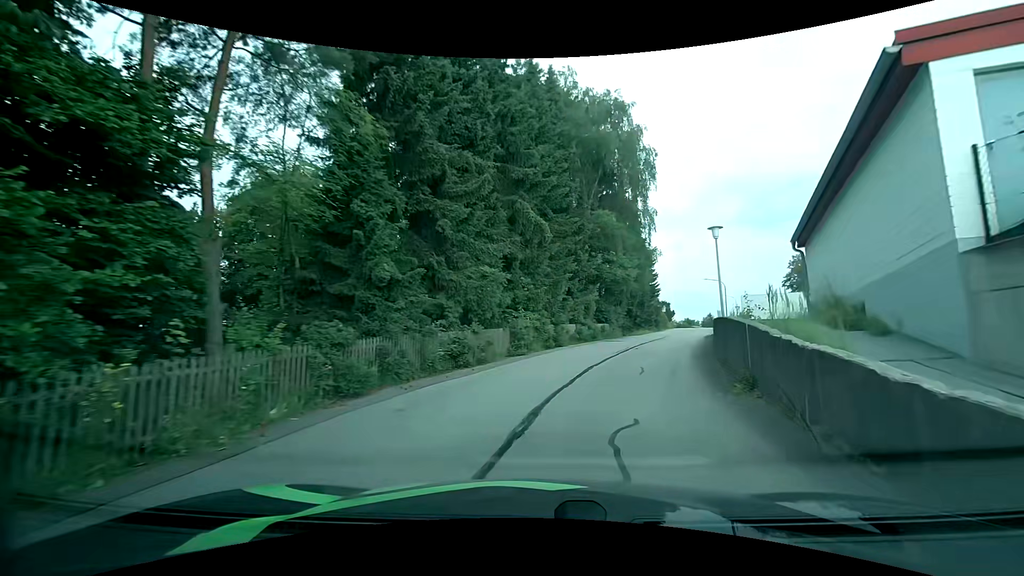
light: Day
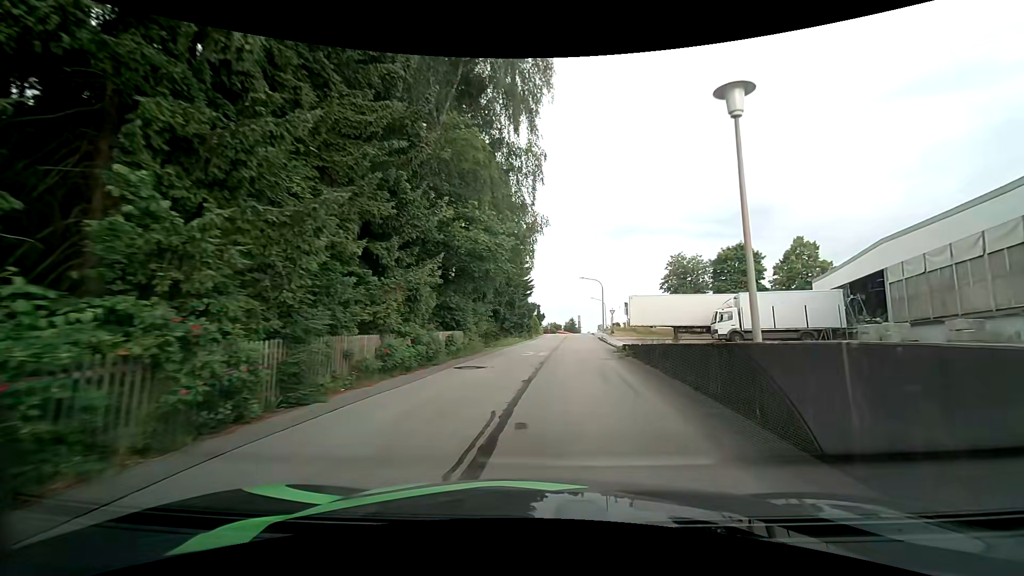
(+2.2, +15.2) m; +15°
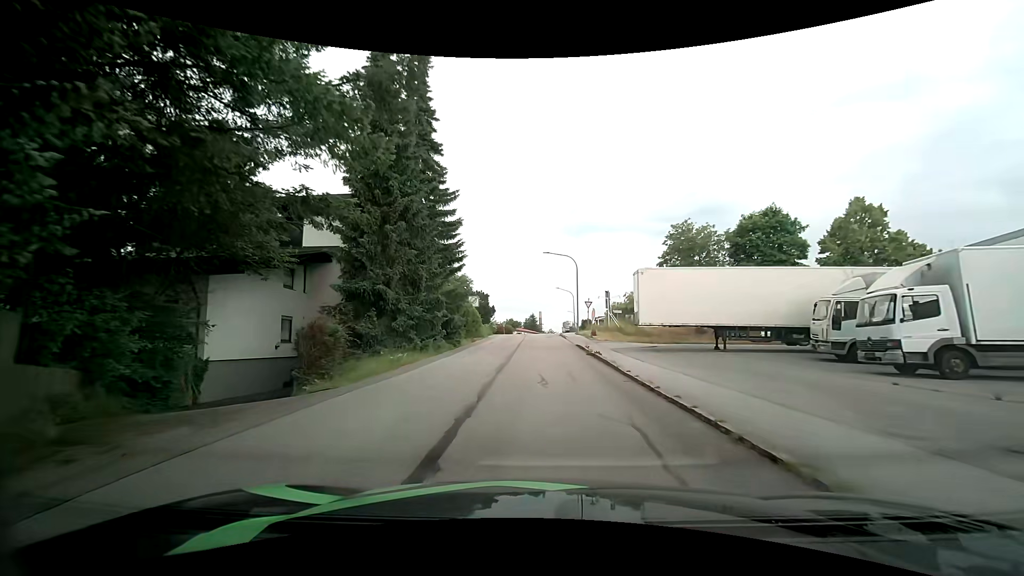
(+1.8, +22.1) m; +5°
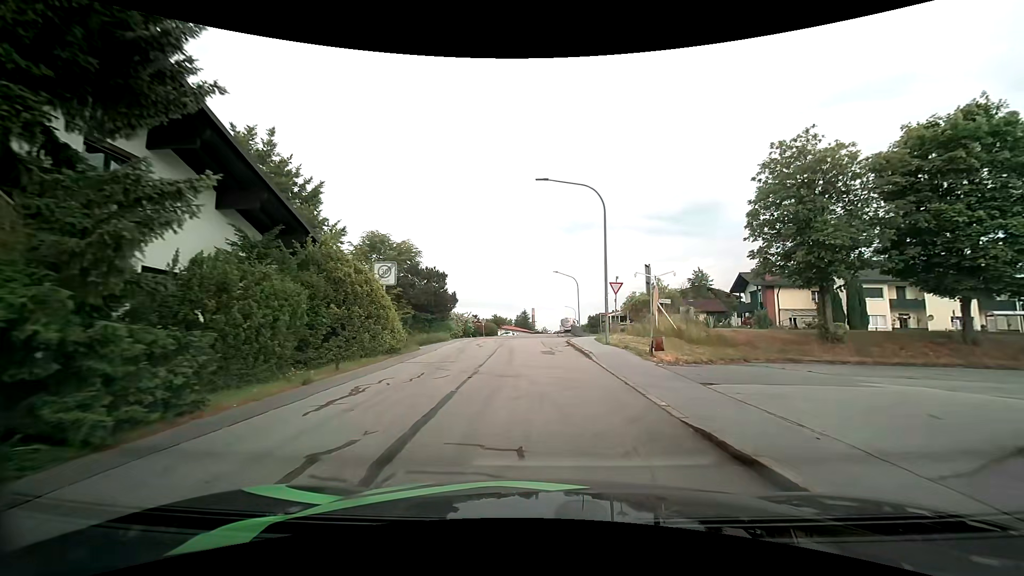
(+0.4, +22.6) m; +1°
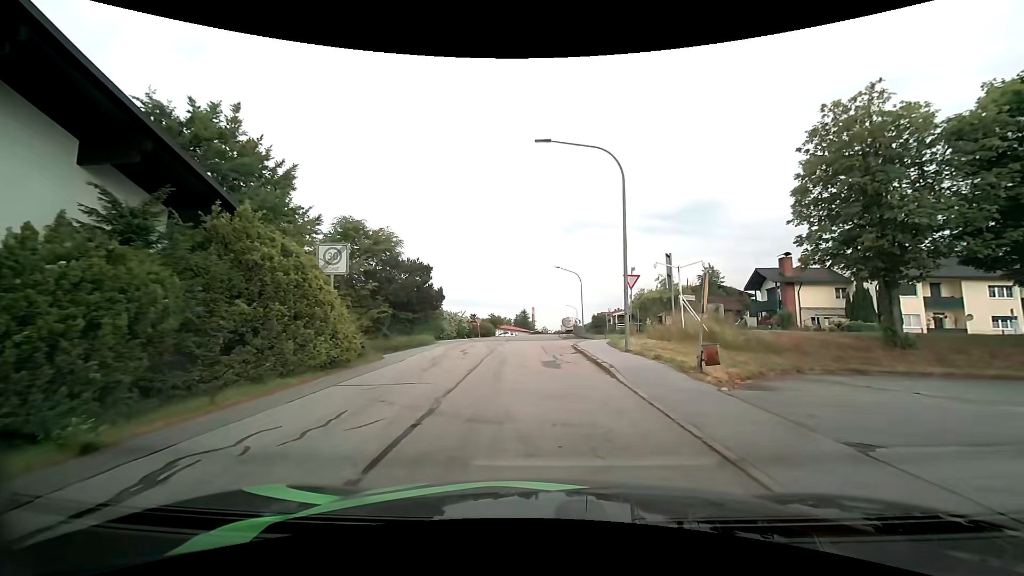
(0.0, +4.8) m; +1°
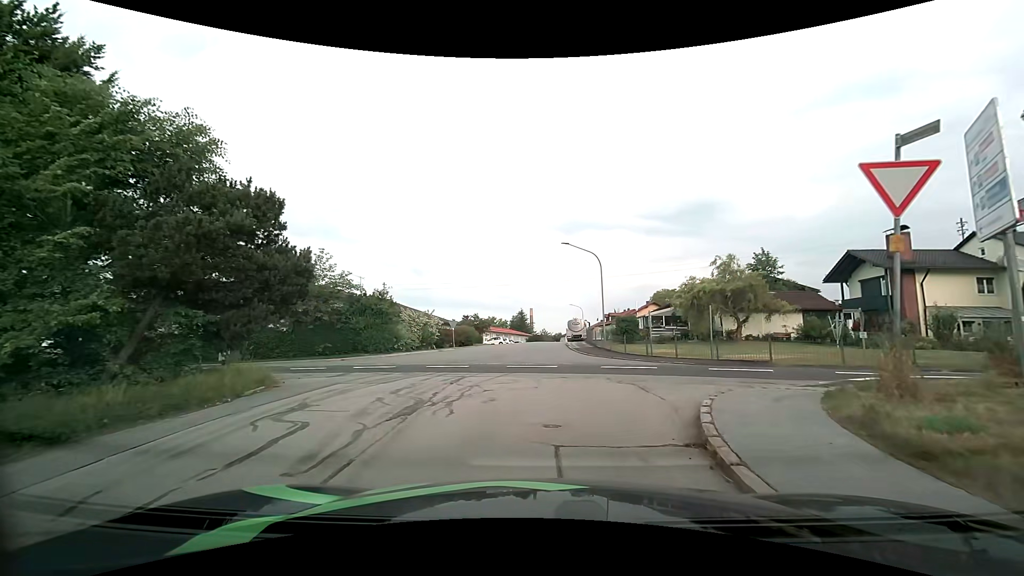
(-0.3, +17.6) m; -1°
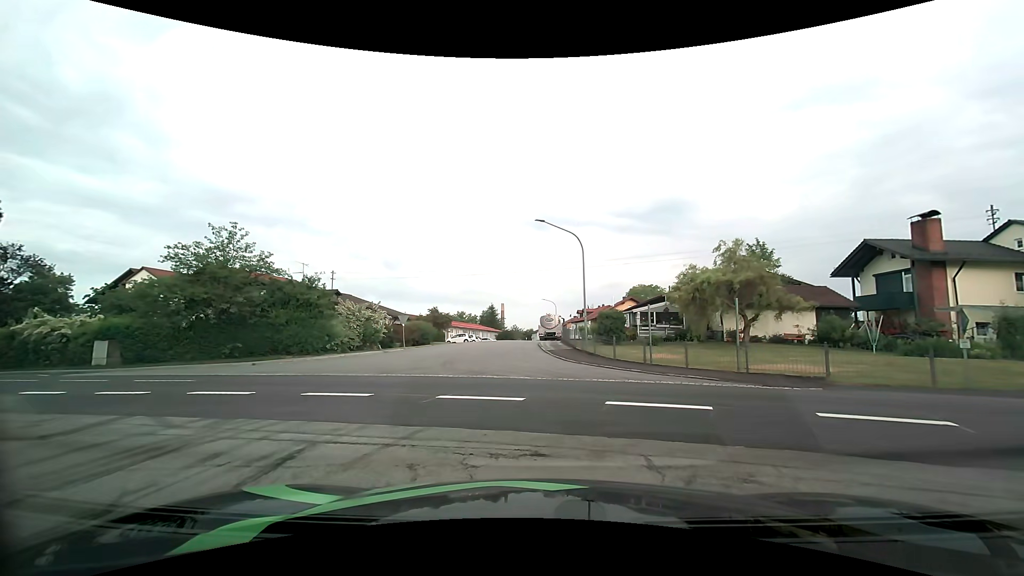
(+0.2, +6.9) m; +4°
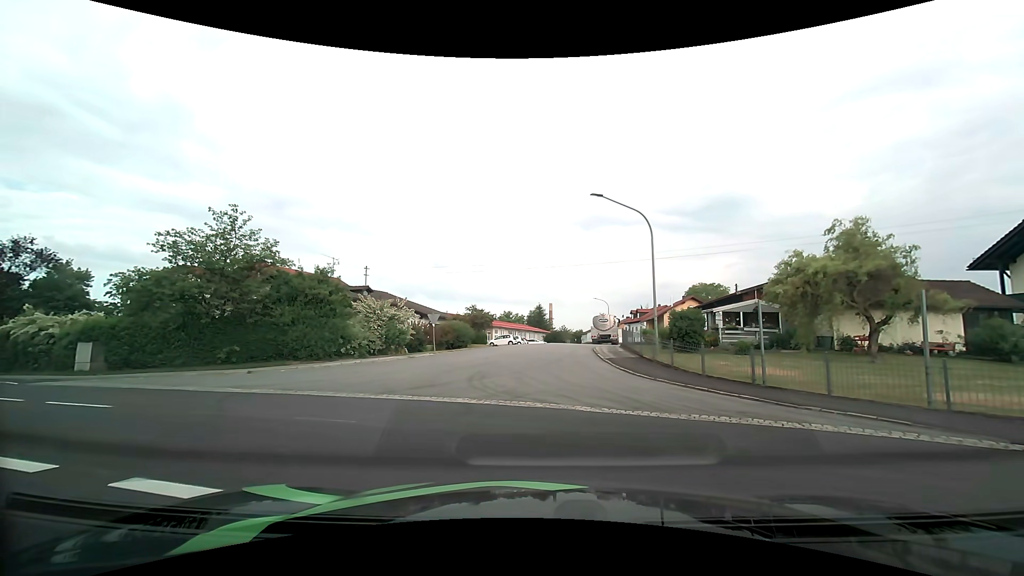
(-0.2, +5.6) m; -4°
